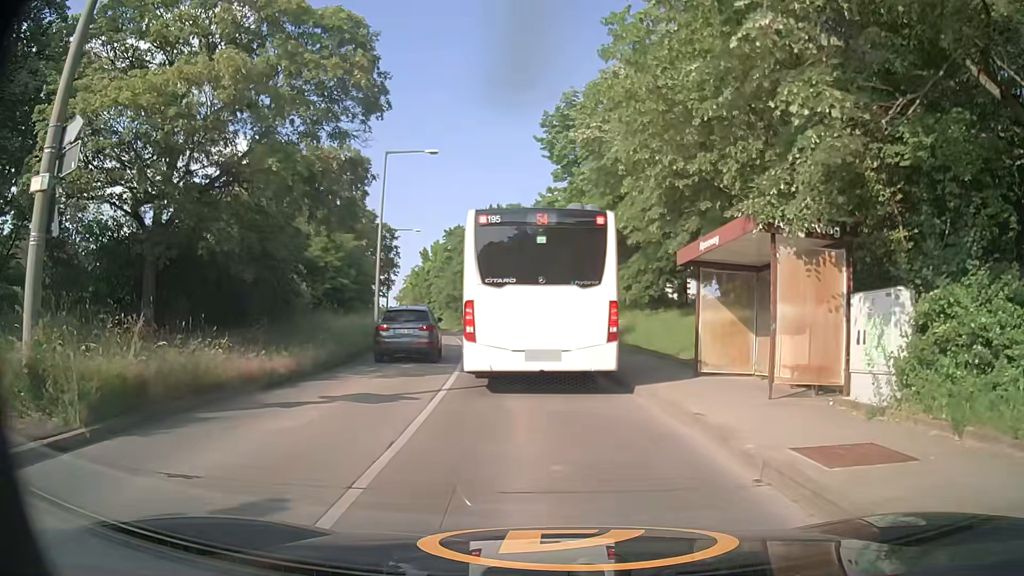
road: tertiary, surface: concrete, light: Day
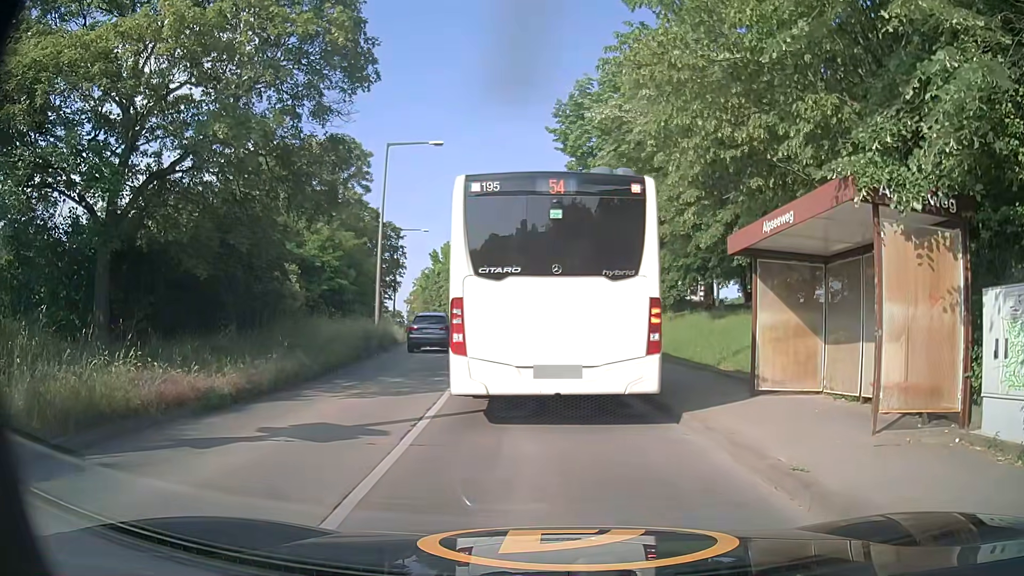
(0.0, +2.6) m; 0°
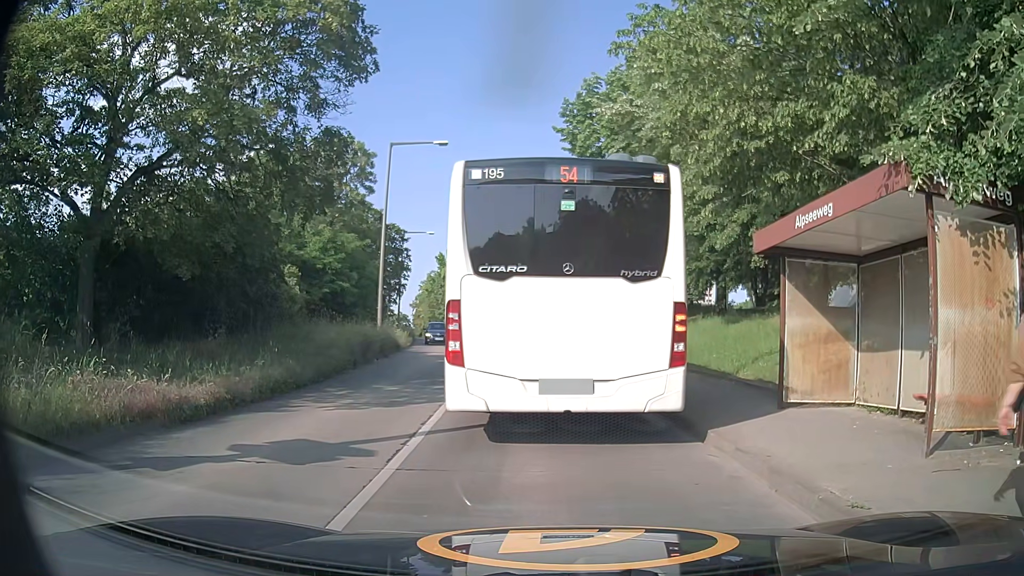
(0.0, +1.0) m; 0°
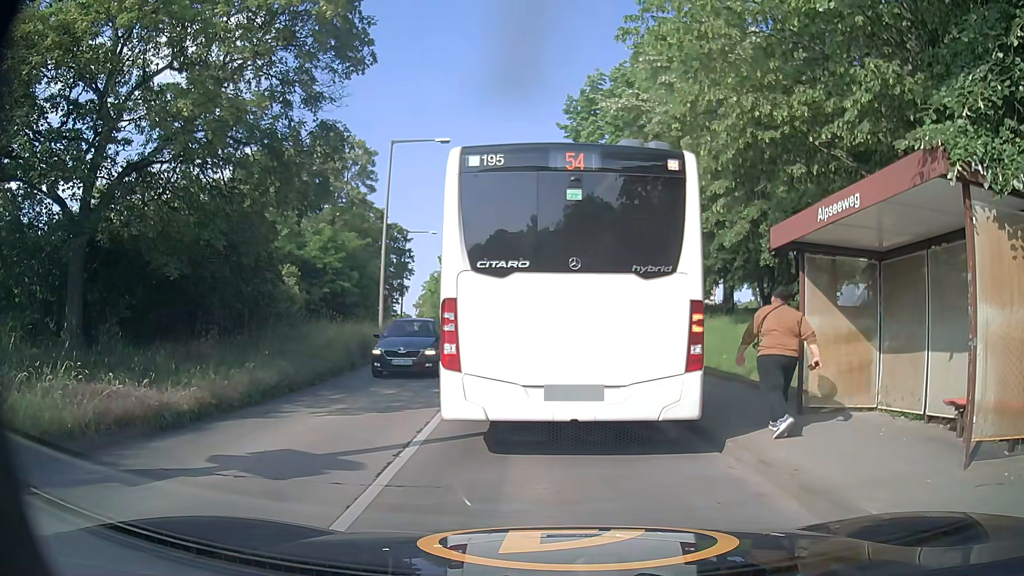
(0.0, +0.6) m; 0°
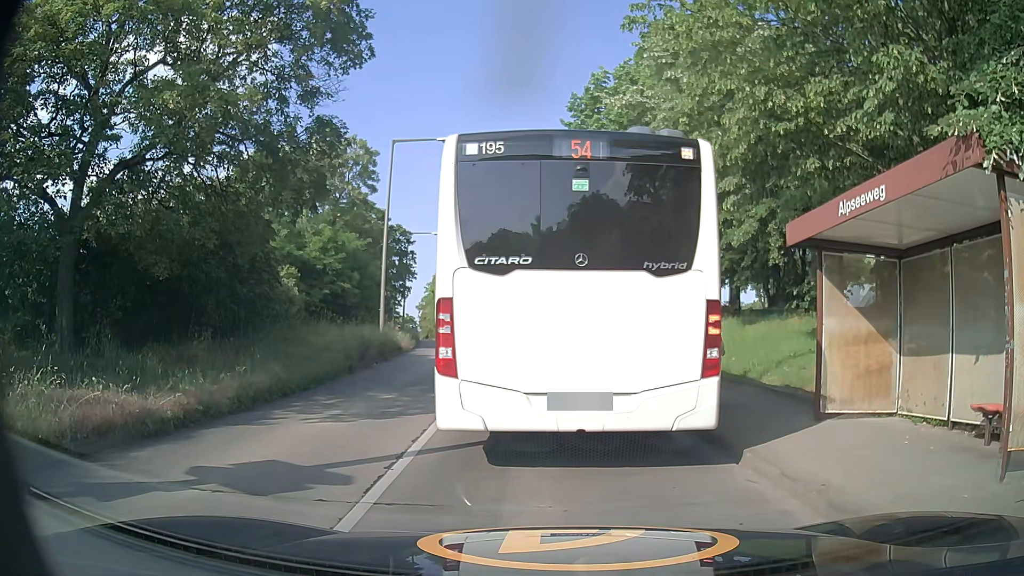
(0.0, +0.5) m; 0°
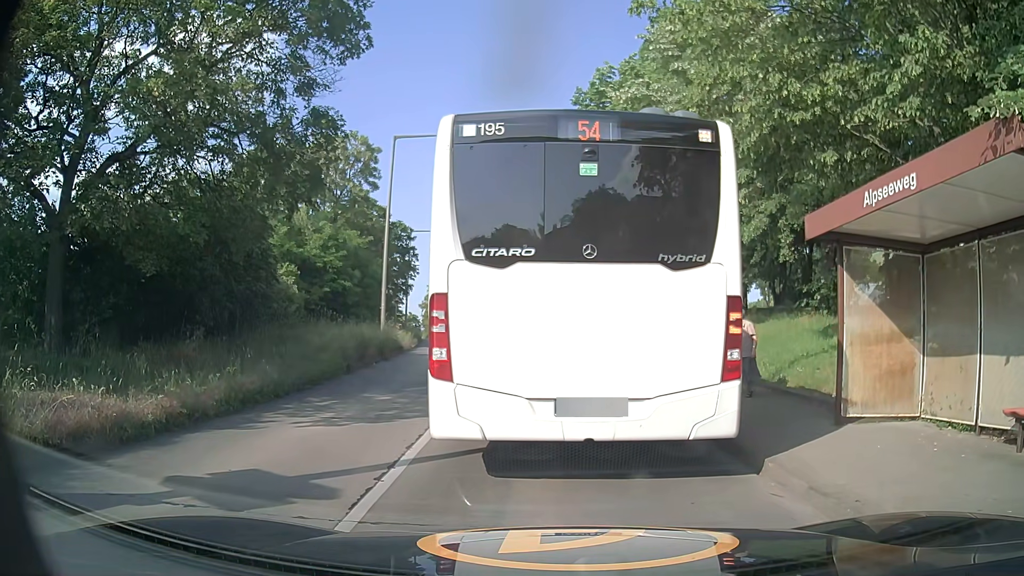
(0.0, +0.5) m; 0°
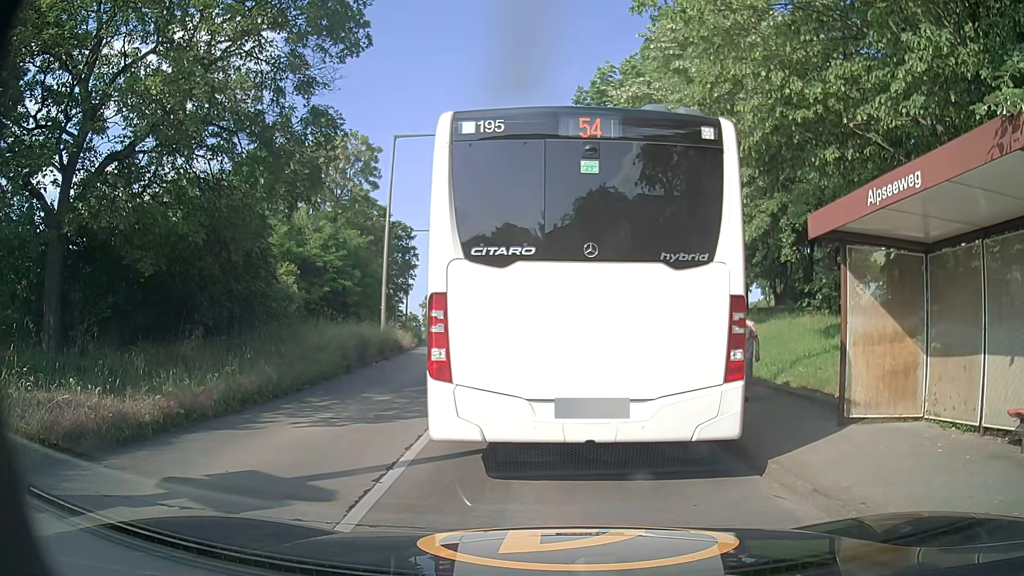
(0.0, +0.1) m; 0°
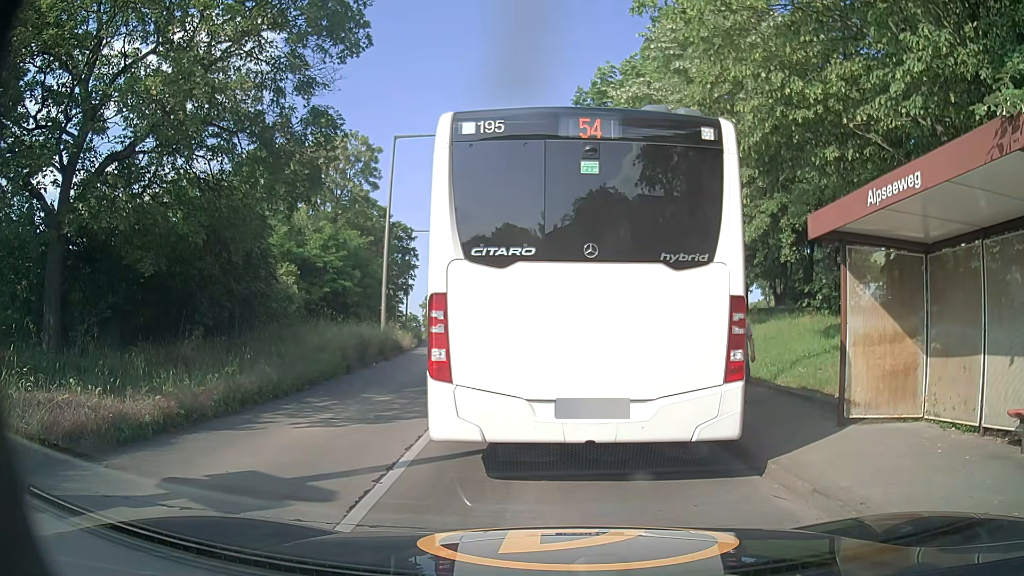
(0.0, 0.0) m; 0°
(-1, +10) (-1, +20) (-3, +30) (-5, +40) (-7, +49) (-9, +59) (-12, +69) (-15, +78) (-17, +88) (-20, +98) m
